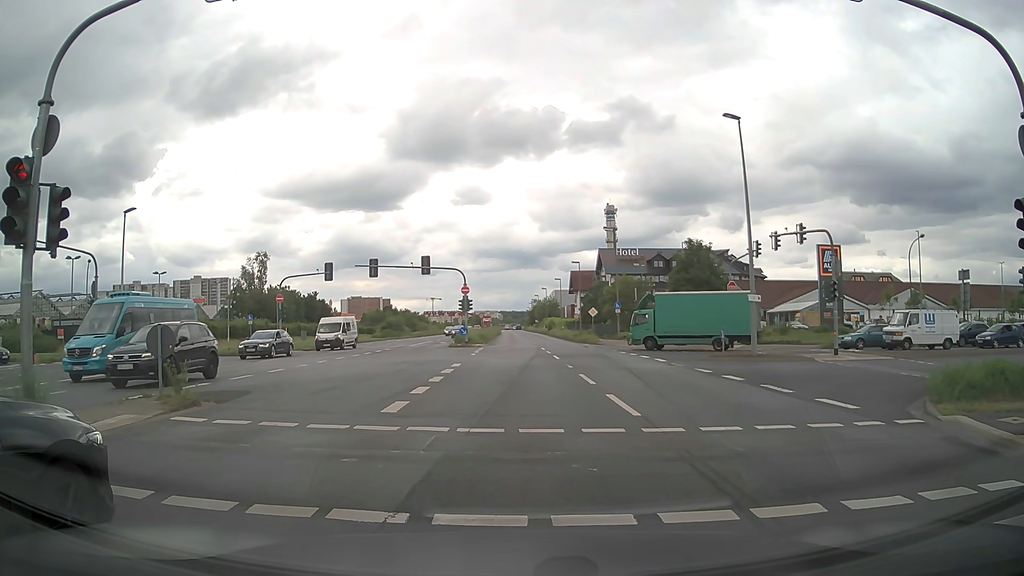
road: primary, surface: asphalt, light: Day
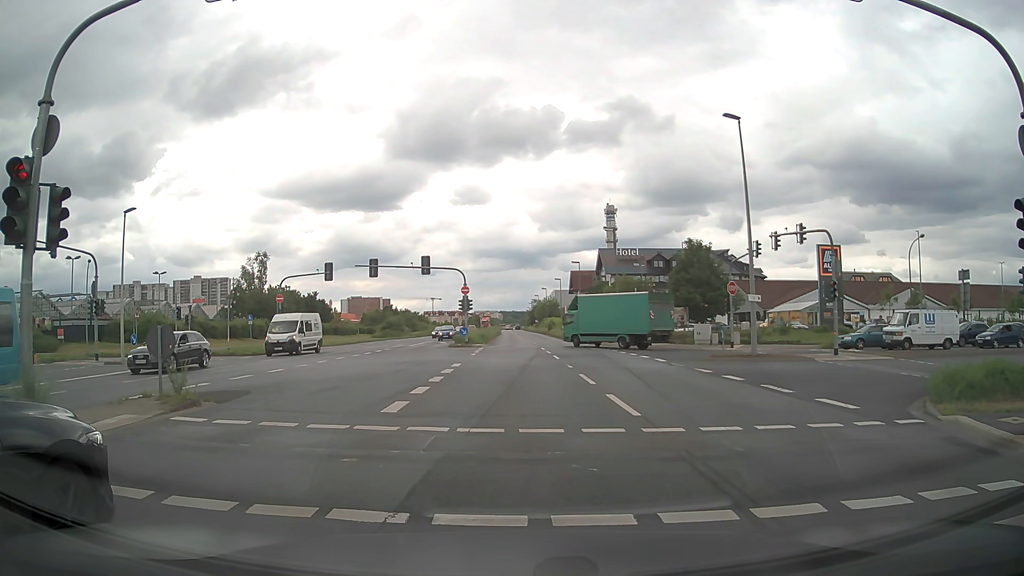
(0.0, 0.0) m; 0°
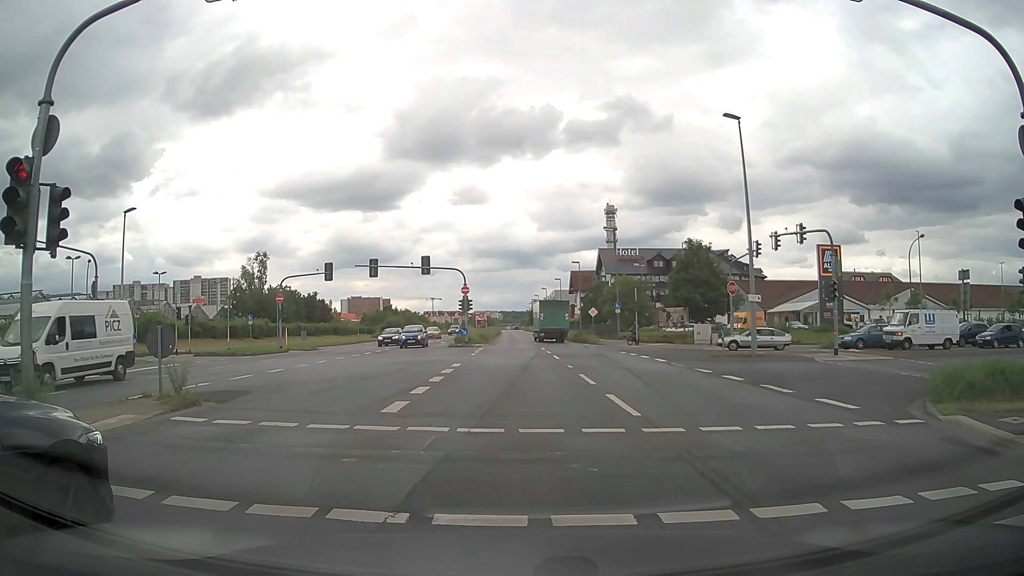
(0.0, 0.0) m; 0°
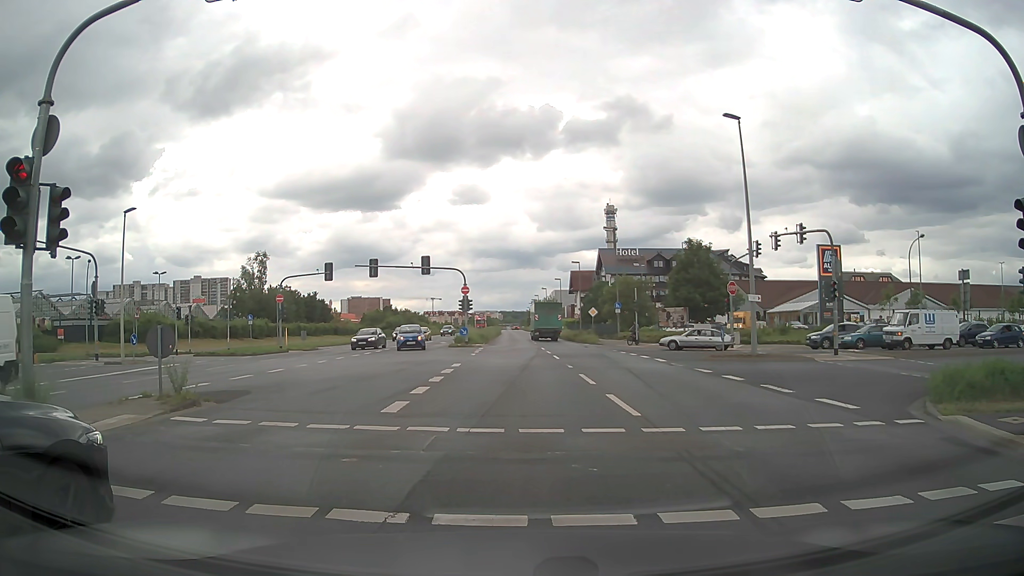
(0.0, 0.0) m; 0°
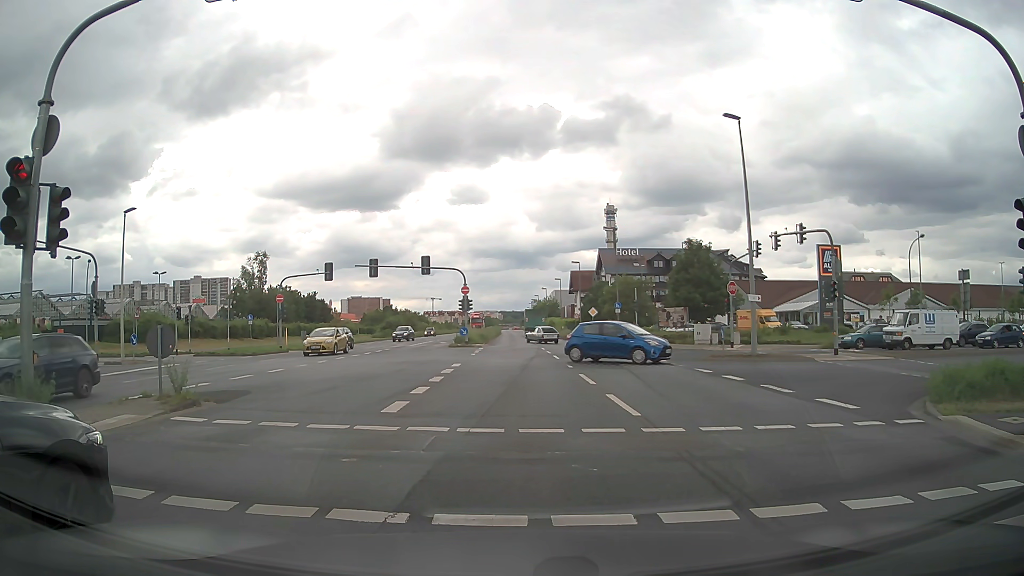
(0.0, 0.0) m; 0°
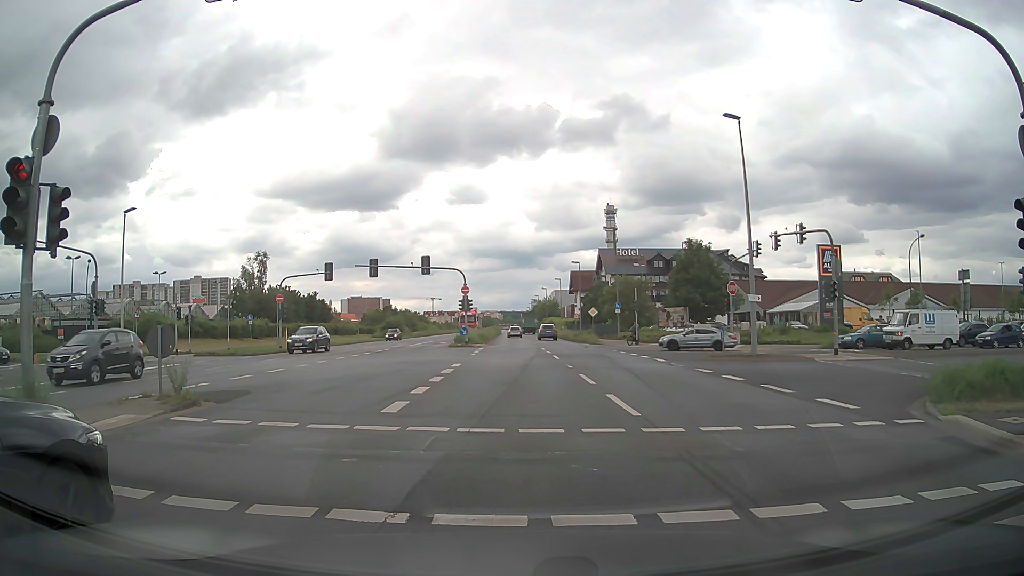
(0.0, 0.0) m; 0°
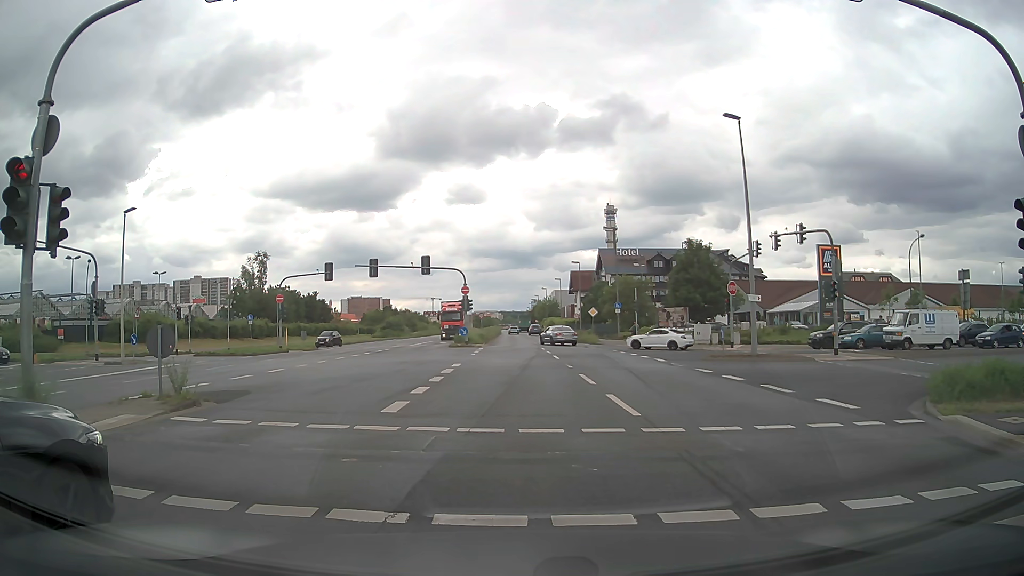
(0.0, 0.0) m; 0°
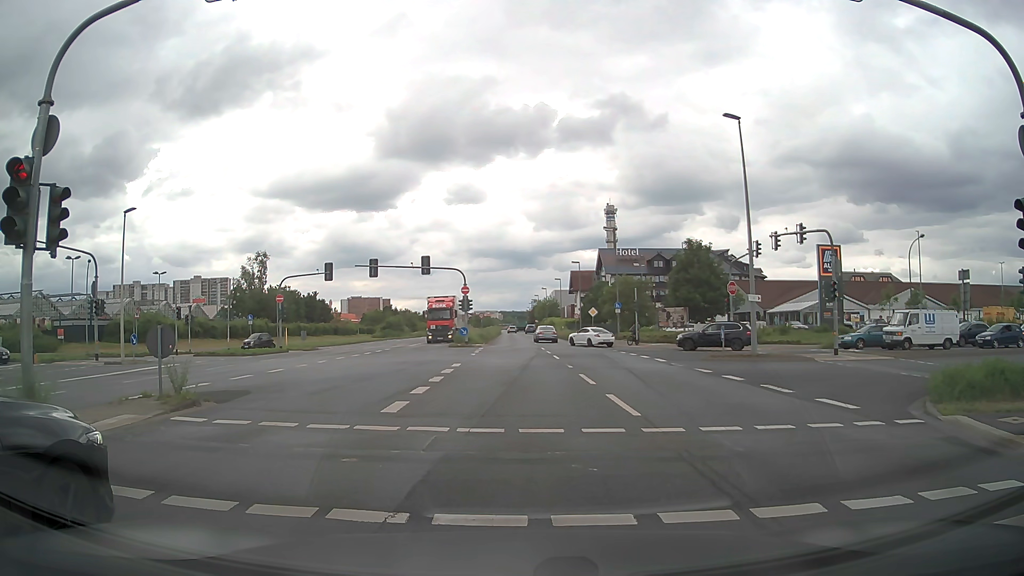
(0.0, 0.0) m; 0°
(0, +10) (0, +20) (0, +30) (0, +40) (0, +50) (0, +60) (0, +70) (0, +80) (-1, +90) (-1, +100) m
